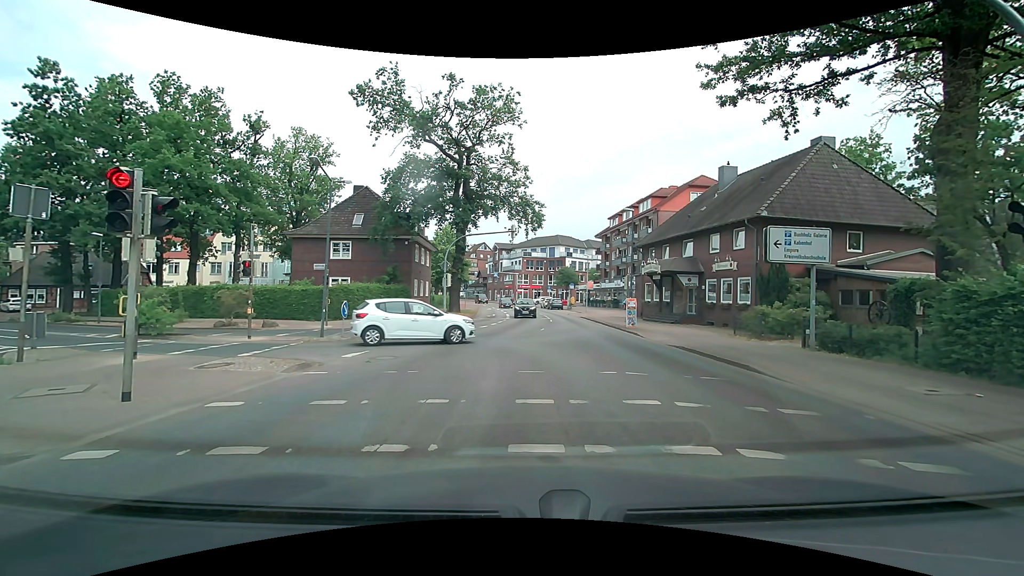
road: secondary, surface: asphalt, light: Day
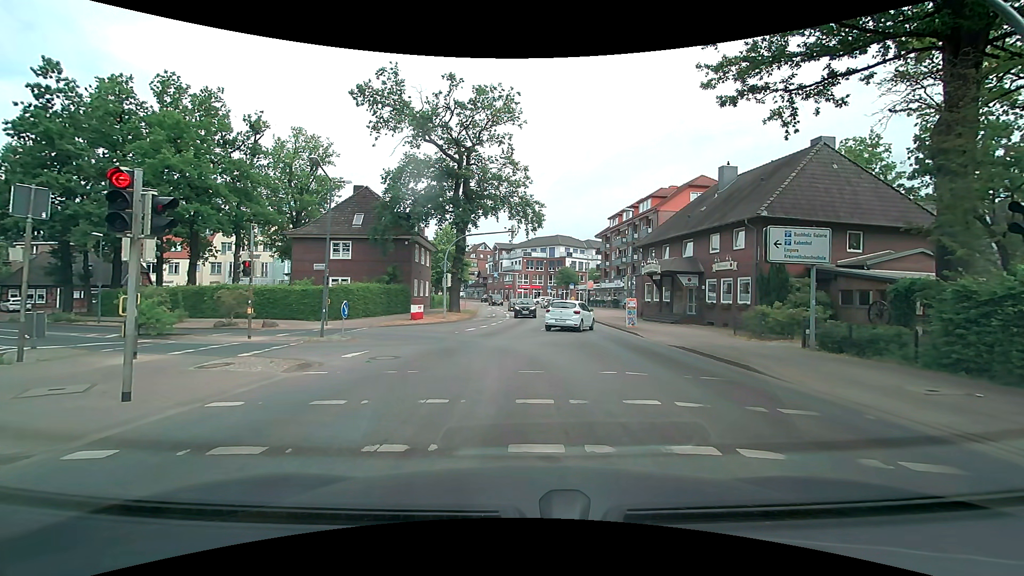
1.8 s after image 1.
(0.0, 0.0) m; 0°
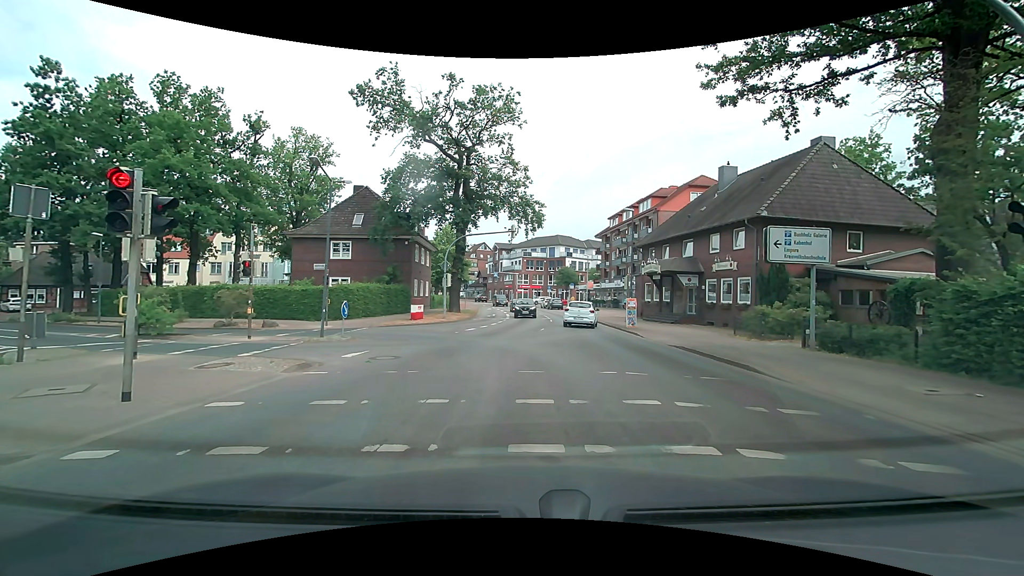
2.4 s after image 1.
(0.0, 0.0) m; 0°
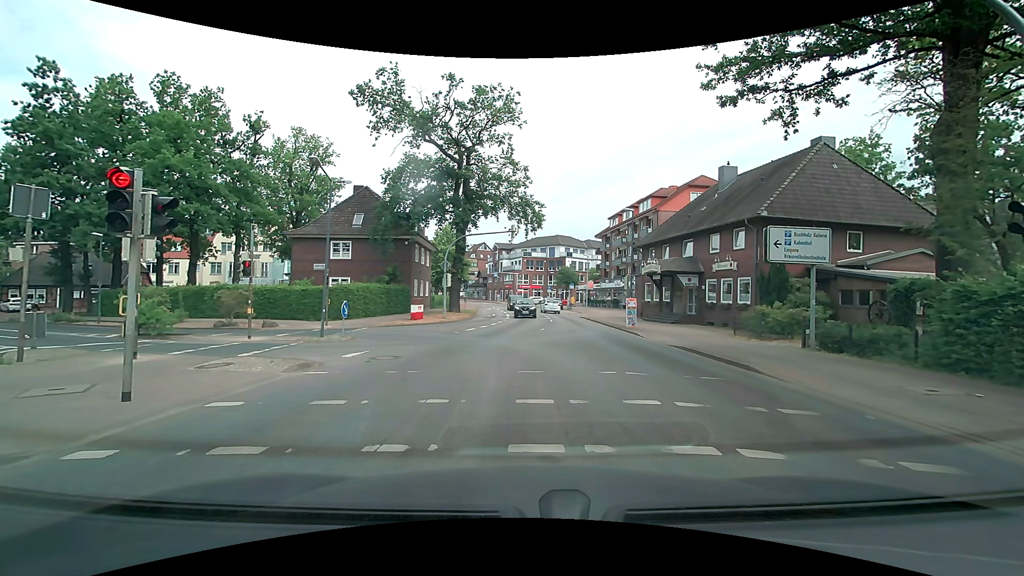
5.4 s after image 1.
(0.0, 0.0) m; 0°
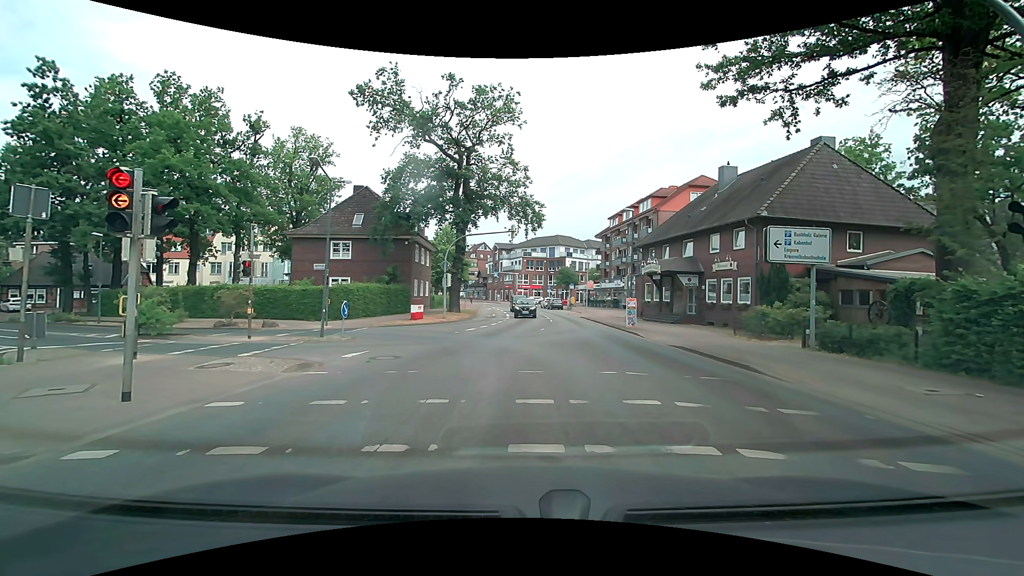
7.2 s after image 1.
(0.0, 0.0) m; 0°
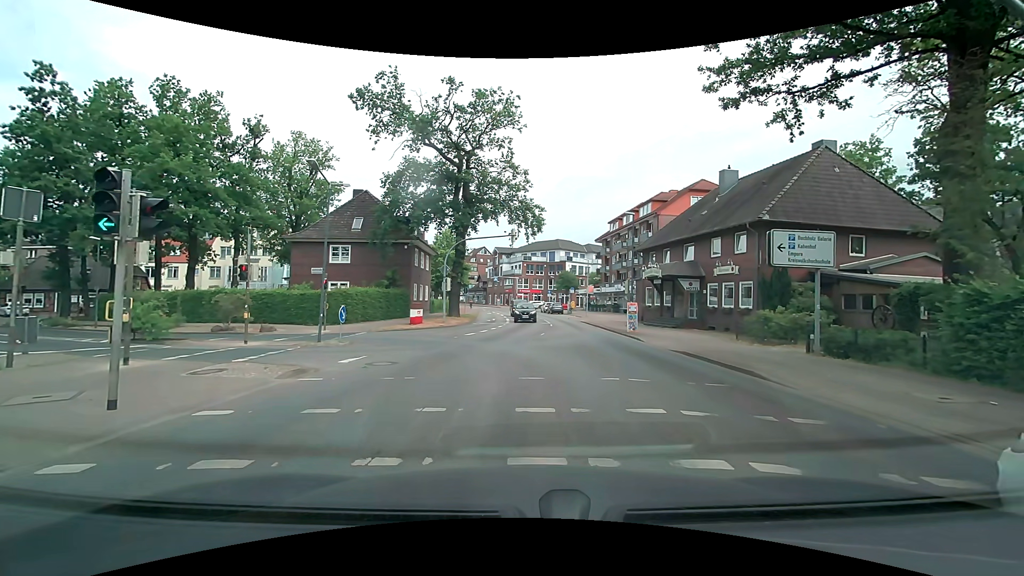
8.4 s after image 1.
(0.0, +0.3) m; 0°
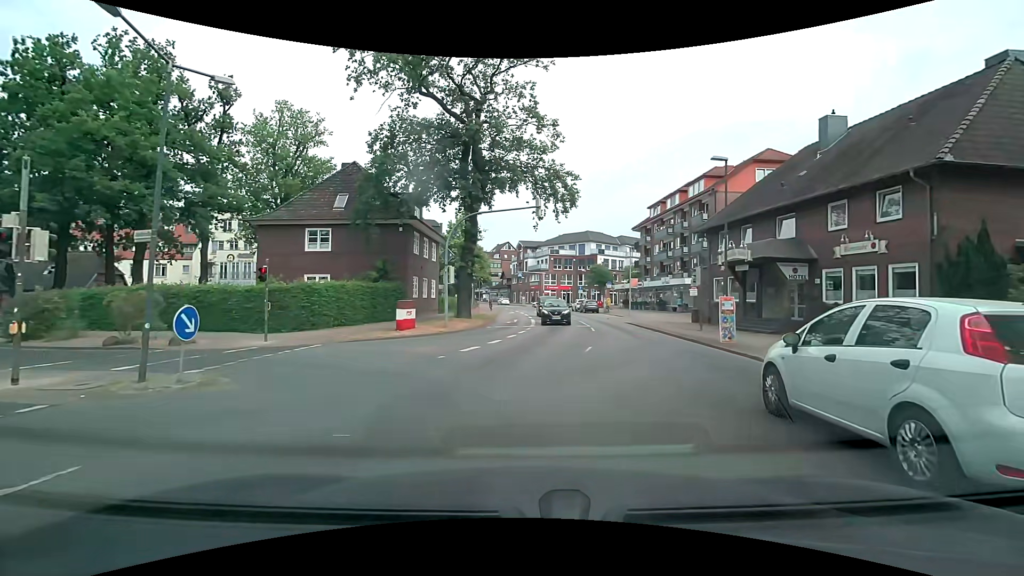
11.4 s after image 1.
(-0.1, +10.2) m; -2°
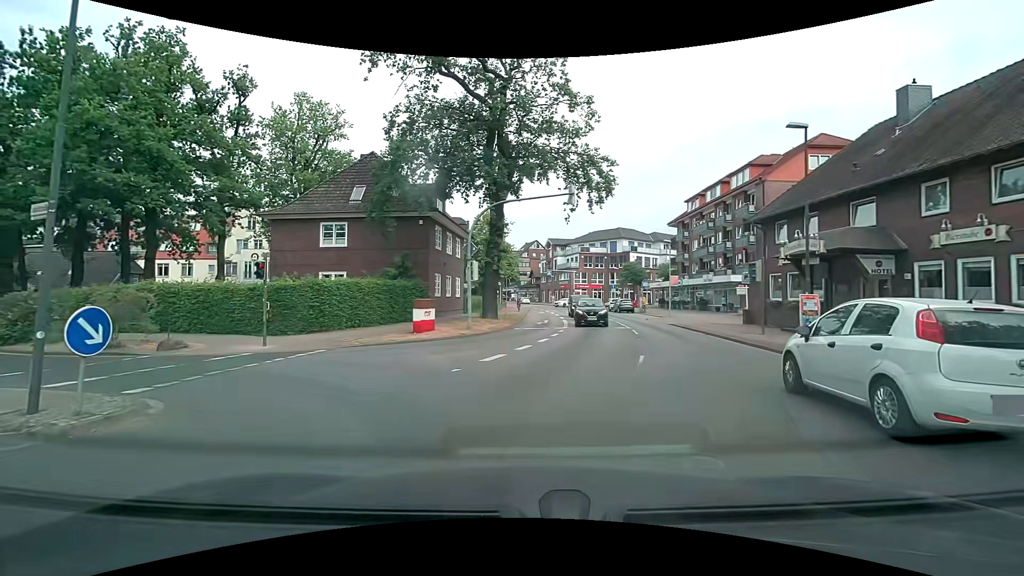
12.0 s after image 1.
(-0.1, +2.9) m; -5°
